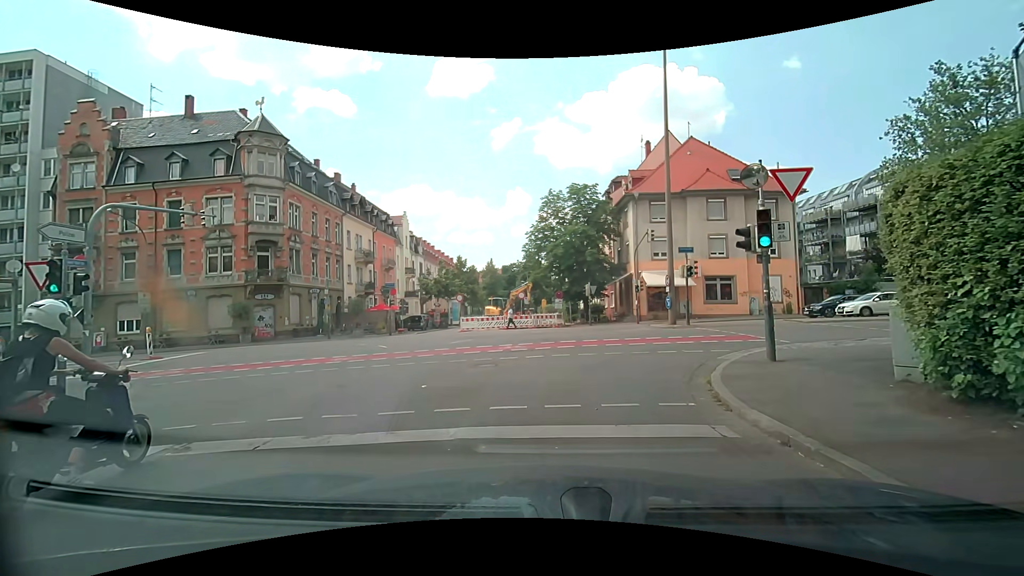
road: residential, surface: asphalt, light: Day
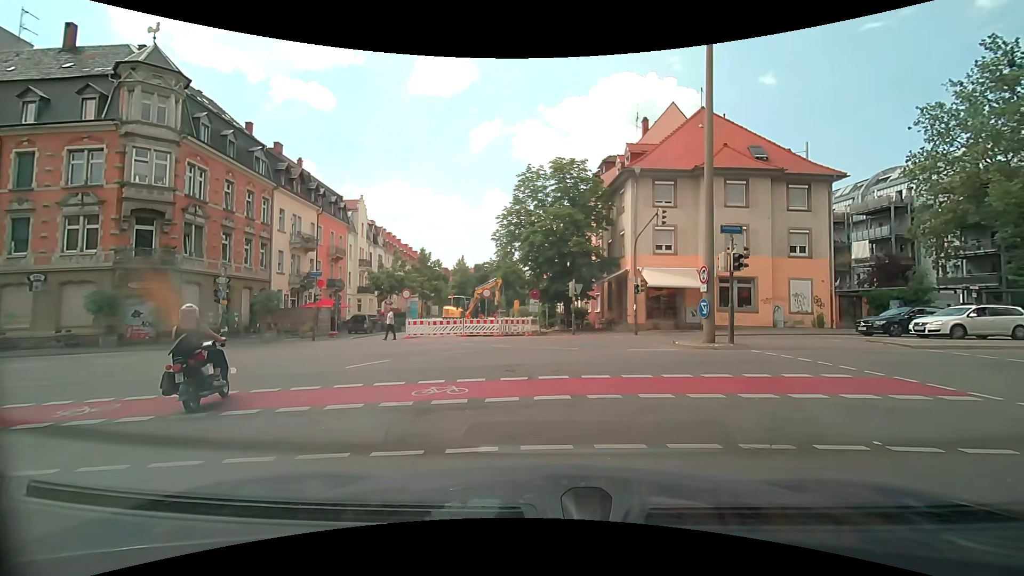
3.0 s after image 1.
(-0.2, +8.7) m; +2°
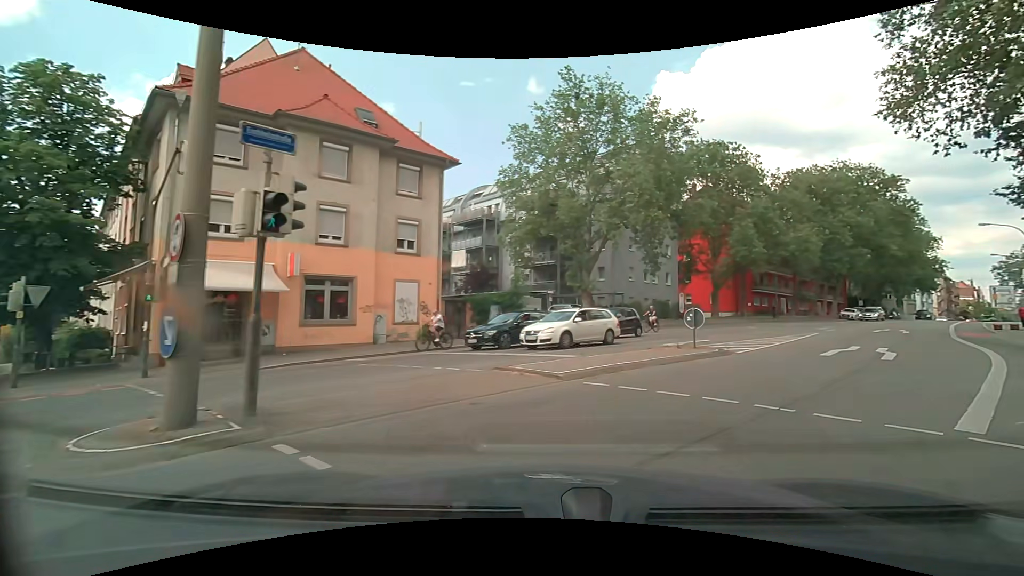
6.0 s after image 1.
(+3.3, +9.7) m; +41°
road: secondary
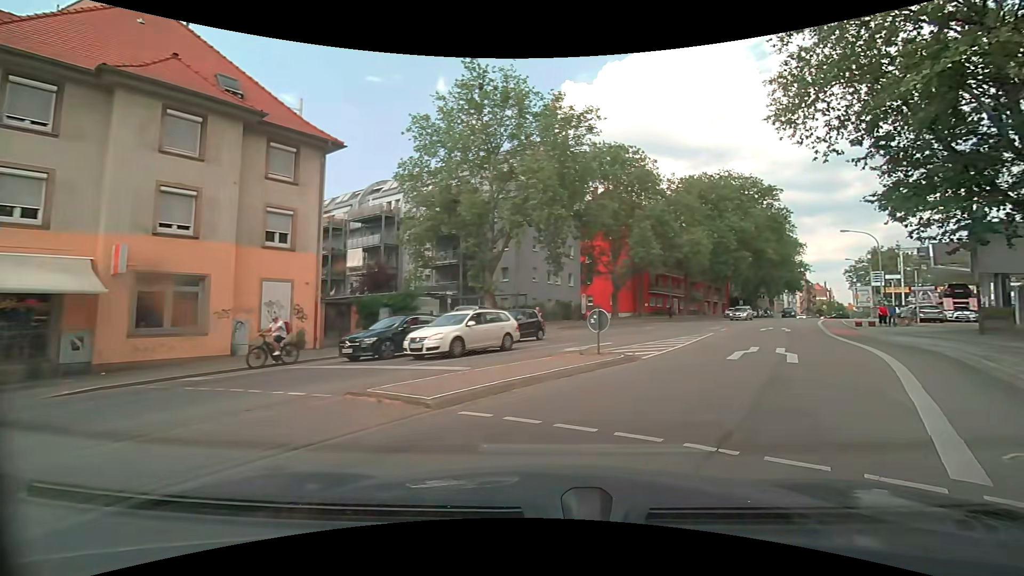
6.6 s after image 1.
(+0.3, +2.4) m; +11°
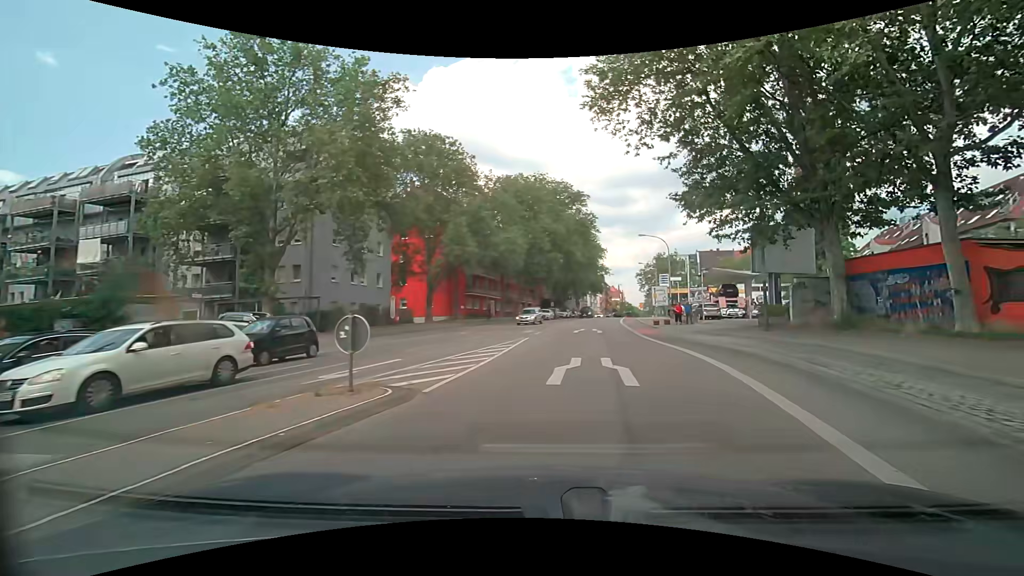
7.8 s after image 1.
(+1.1, +5.2) m; +22°
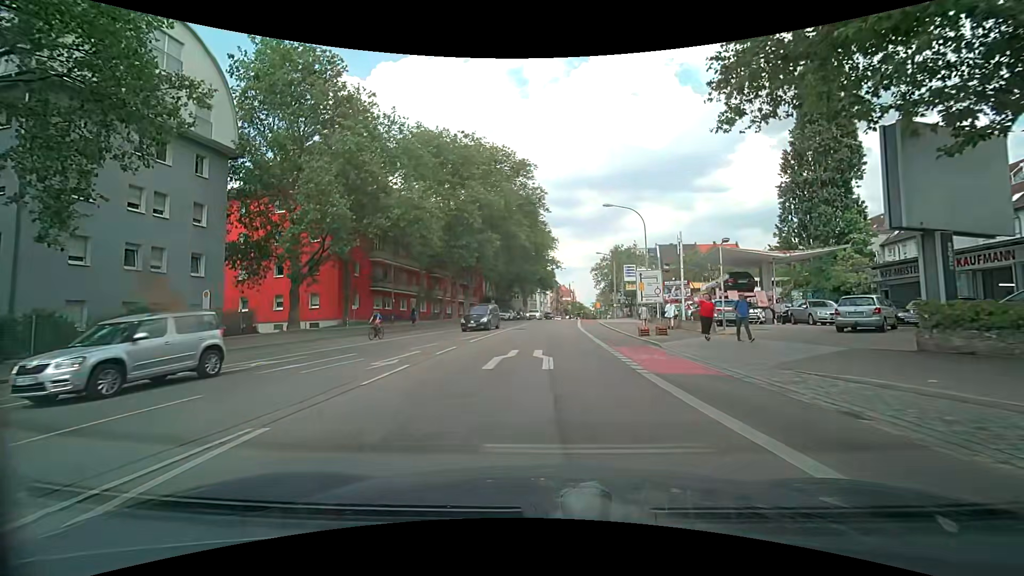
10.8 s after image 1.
(+1.6, +17.6) m; +5°
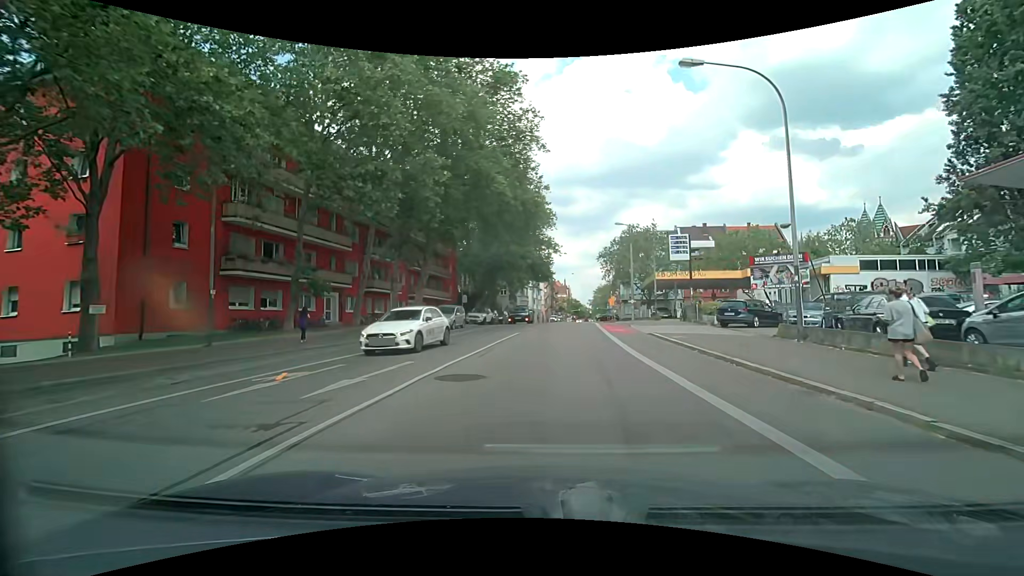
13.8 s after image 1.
(-0.1, +23.8) m; +1°
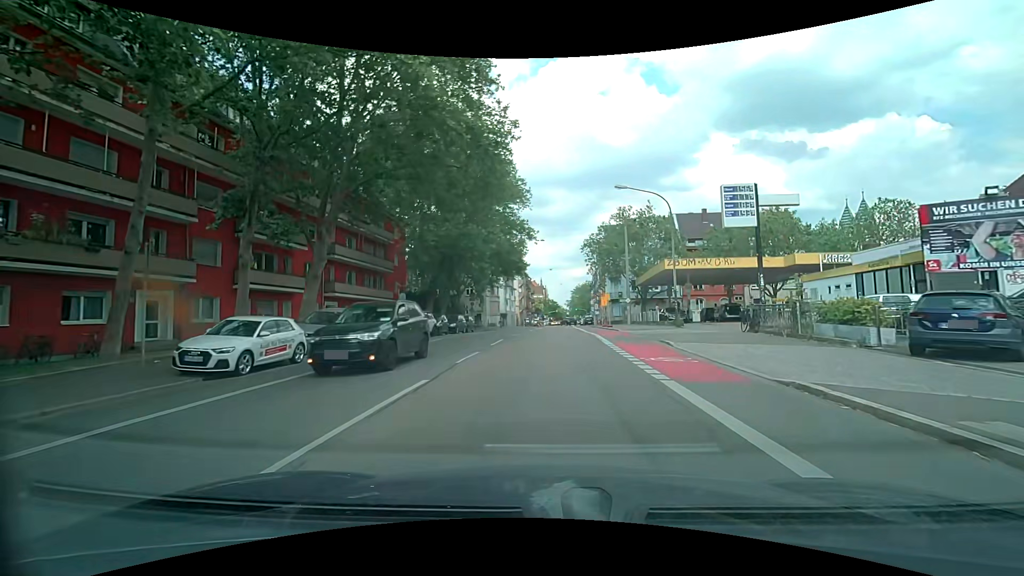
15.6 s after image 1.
(+0.3, +15.7) m; +2°
(0, +10) (0, +20) (+1, +30) (+1, +40) (+2, +50) (+2, +60) (+3, +70) (+3, +80) (+4, +90) (+5, +100) m
